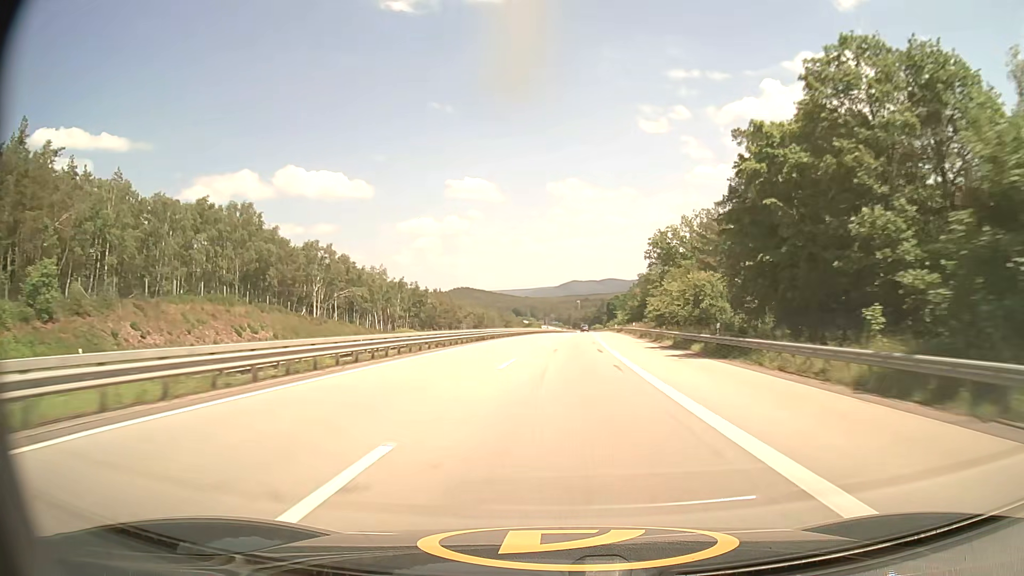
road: motorway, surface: asphalt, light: Day
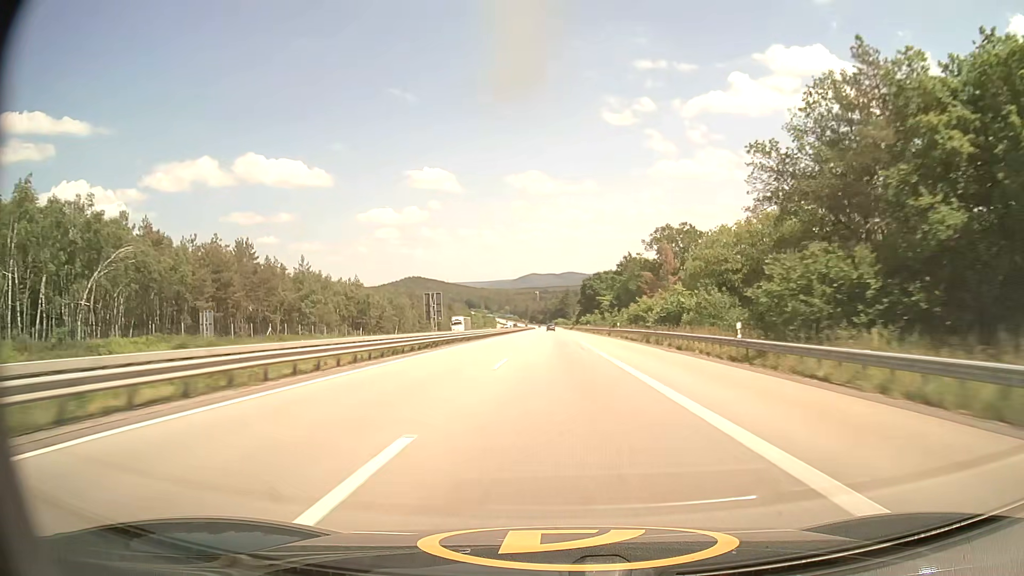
(+4.3, +106.4) m; +4°
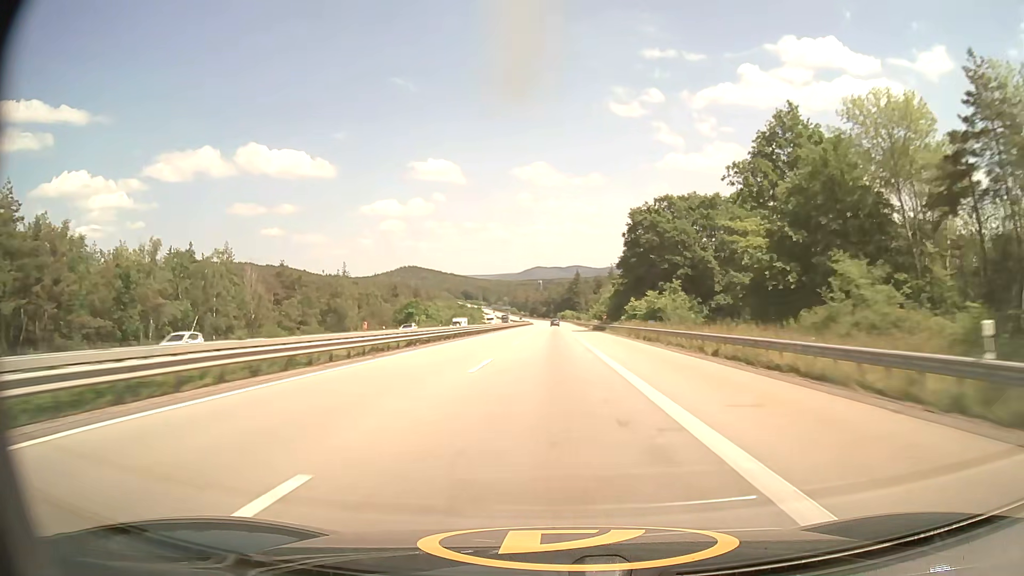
(+0.3, +109.4) m; 0°
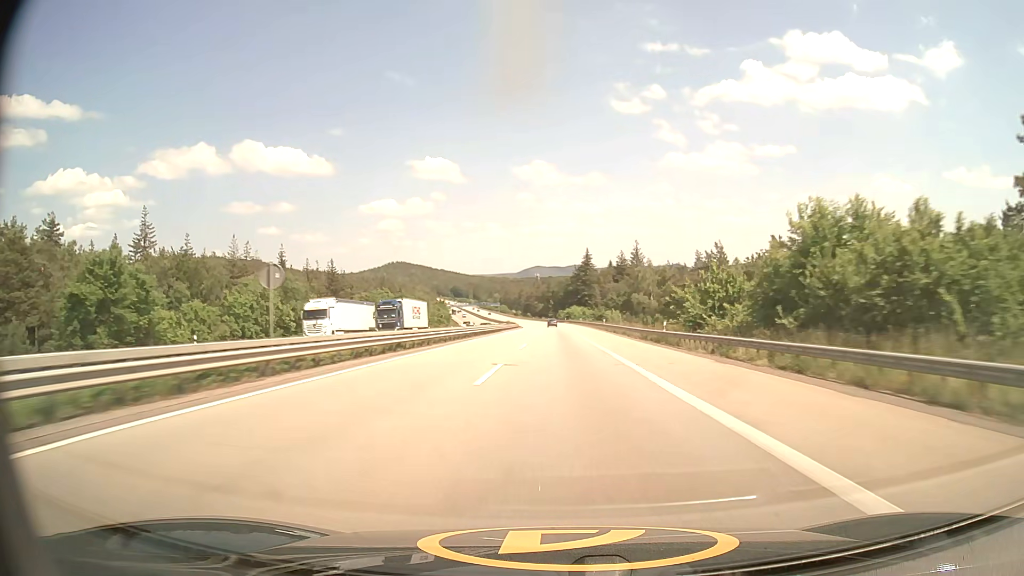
(-0.6, +110.1) m; 0°
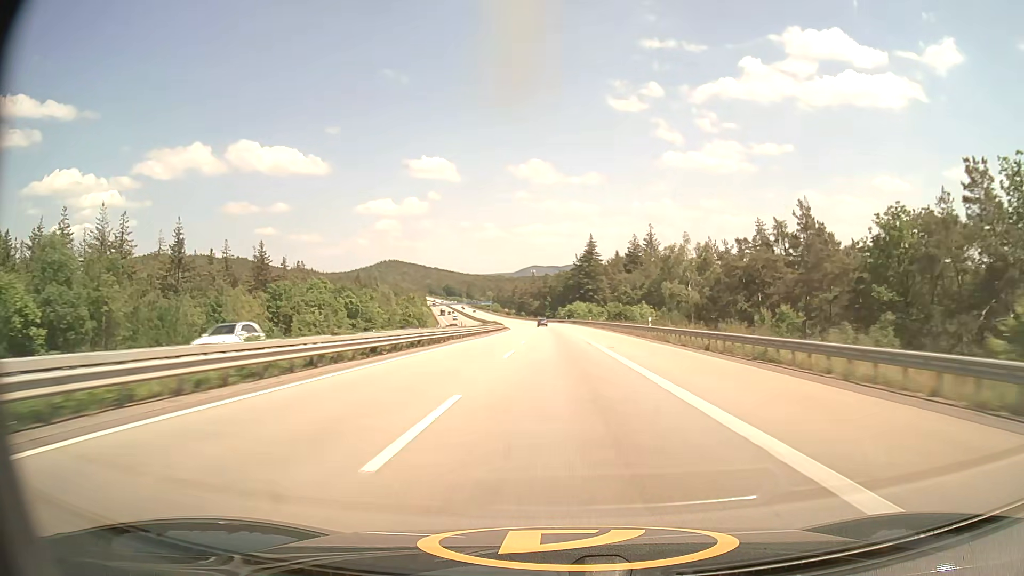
(+0.2, +43.6) m; 0°
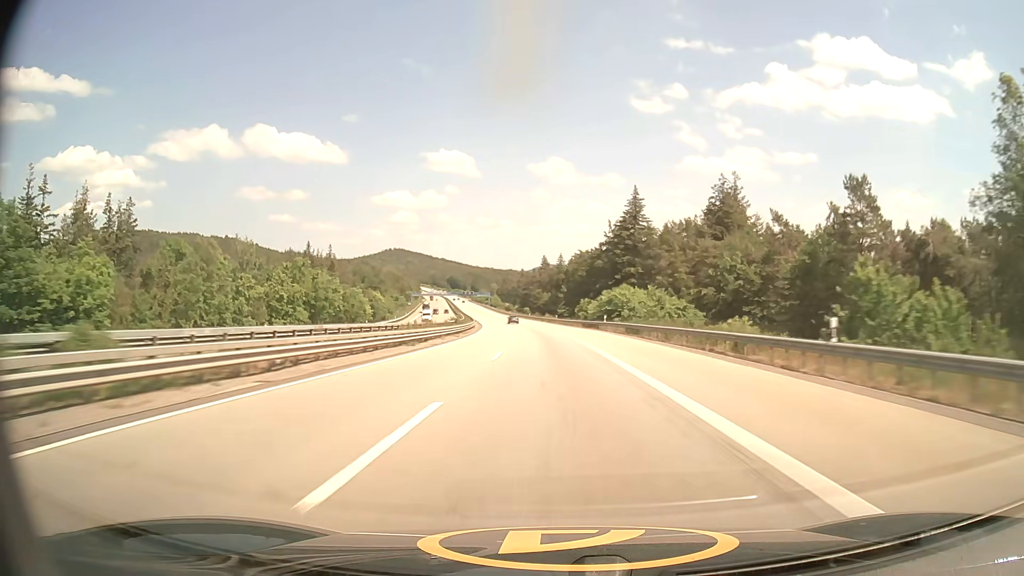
(-0.6, +86.1) m; -1°
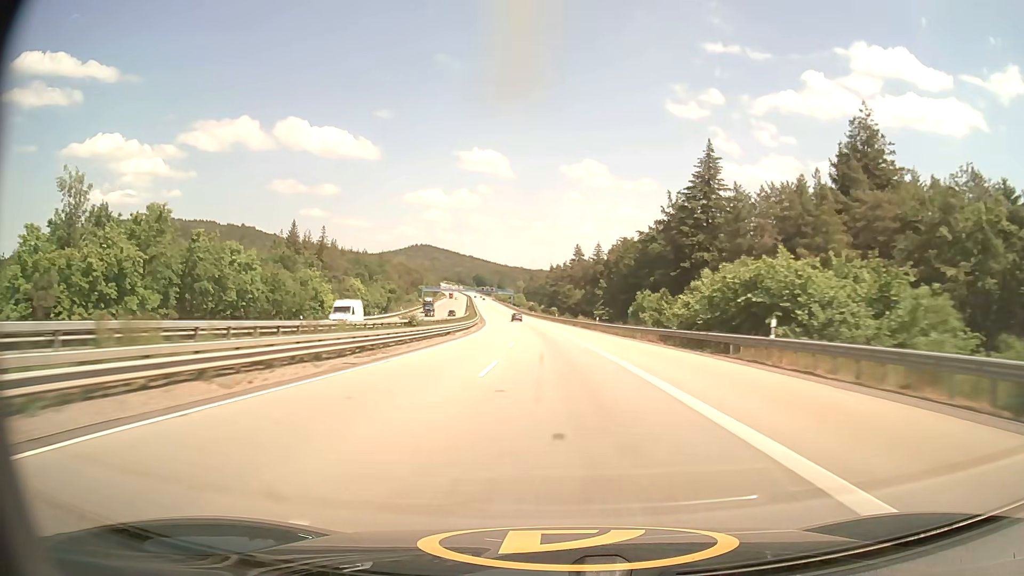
(-0.8, +42.4) m; -2°
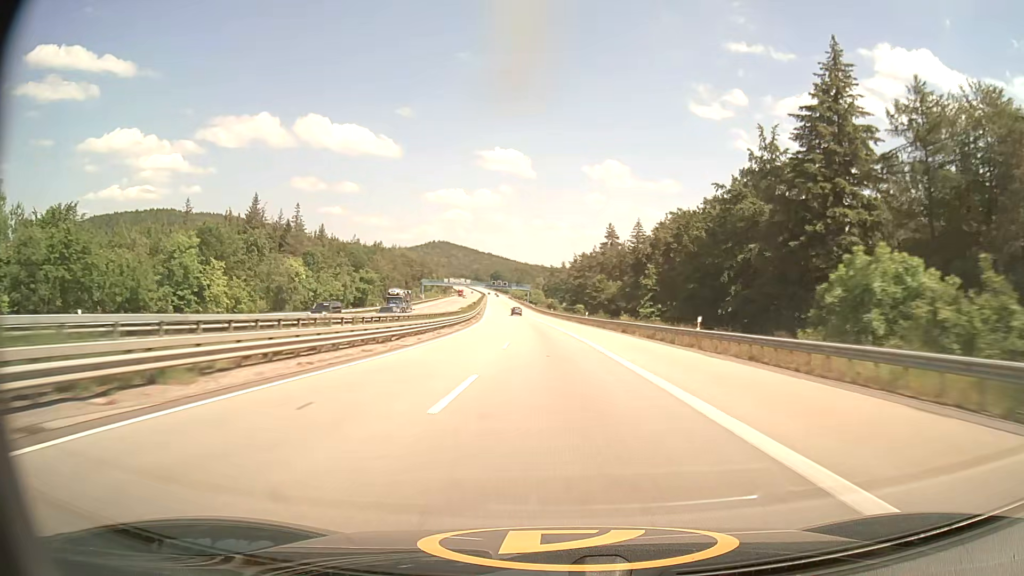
(-0.8, +41.9) m; -2°
(0, +10) (0, +20) (0, +30) (-1, +40) (-1, +50) (-2, +60) (-2, +70) (-3, +80) (-4, +90) (-4, +100) m
